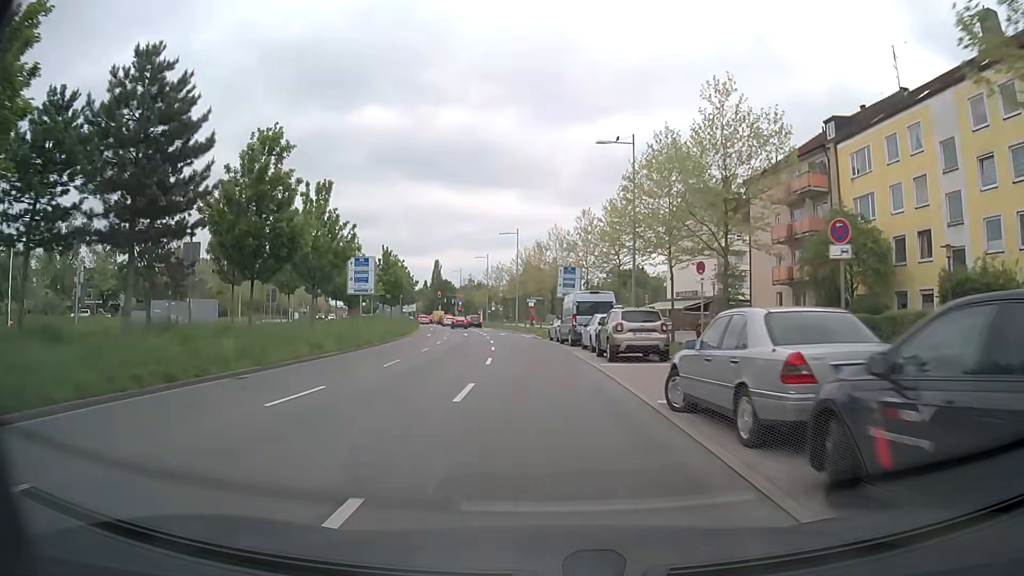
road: secondary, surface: asphalt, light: Day
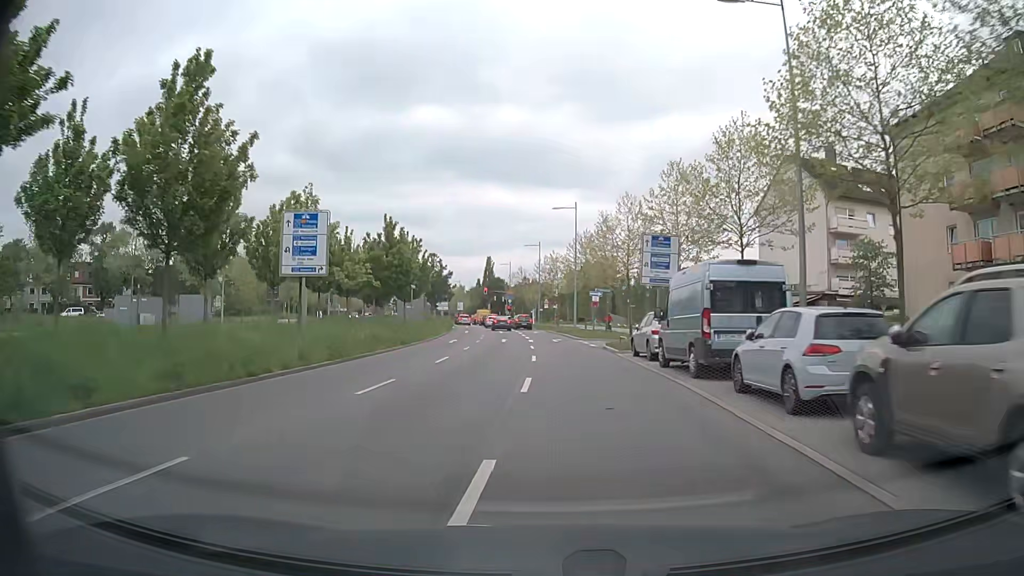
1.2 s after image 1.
(-0.8, +16.5) m; -5°
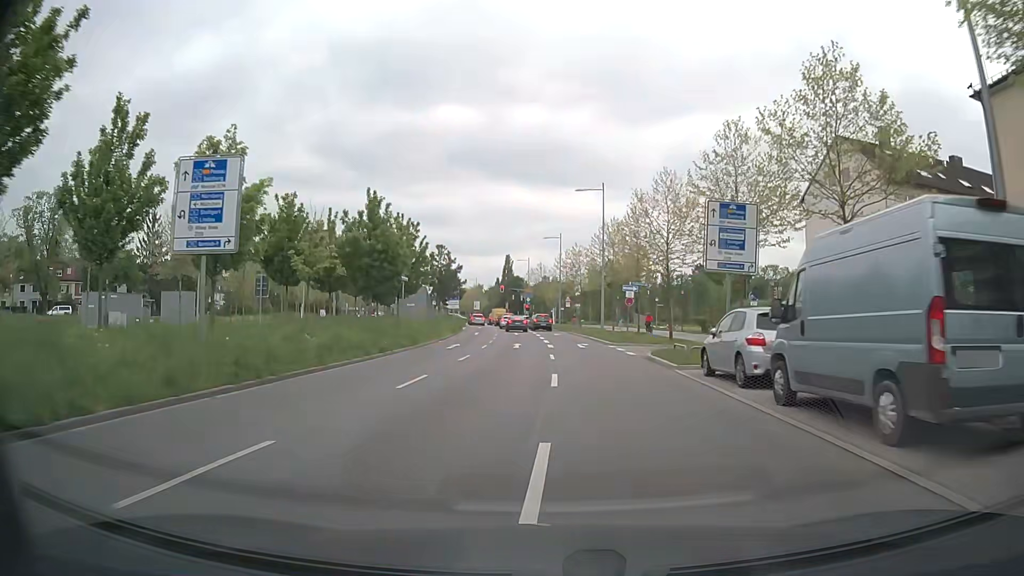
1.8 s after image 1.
(-0.2, +8.0) m; -2°
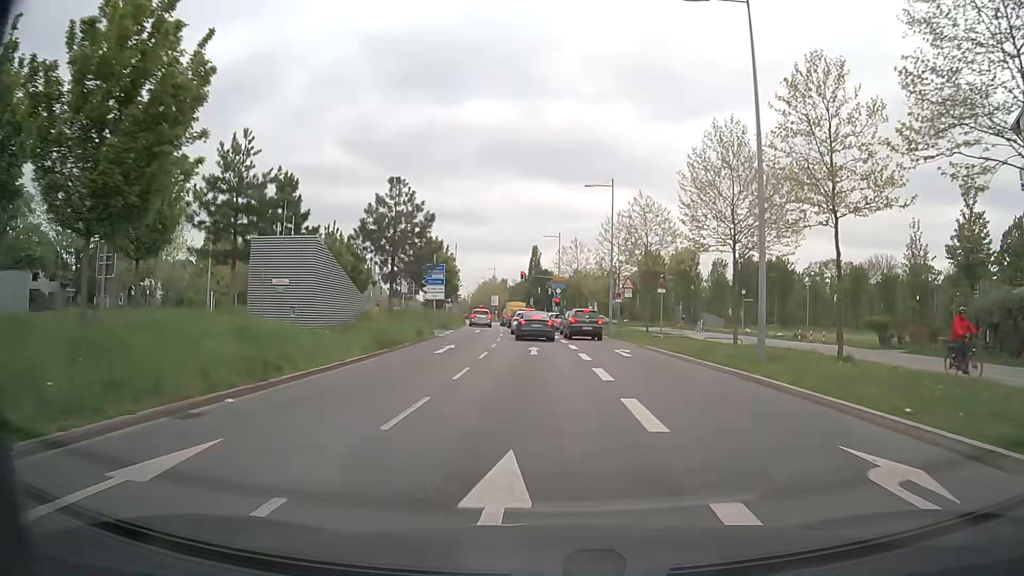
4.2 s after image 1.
(-0.7, +29.3) m; -2°
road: trunk
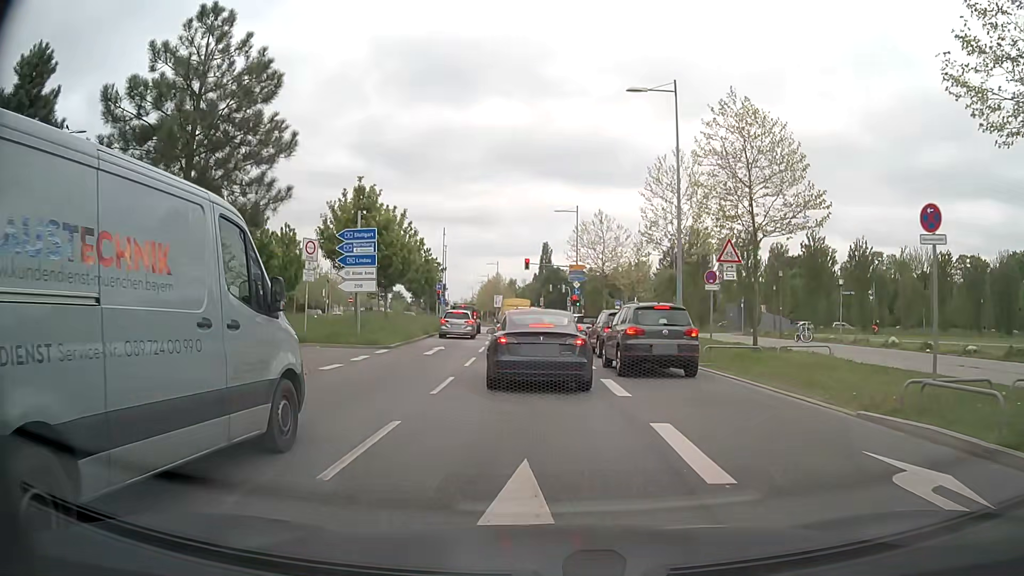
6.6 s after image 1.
(-0.2, +20.1) m; -1°
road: secondary
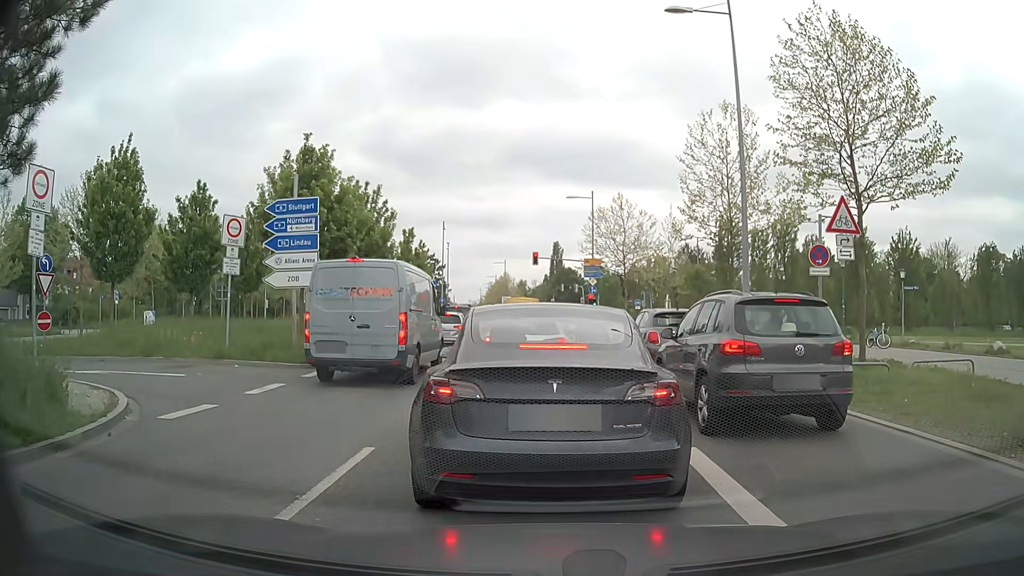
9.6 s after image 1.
(-0.1, +7.0) m; -3°
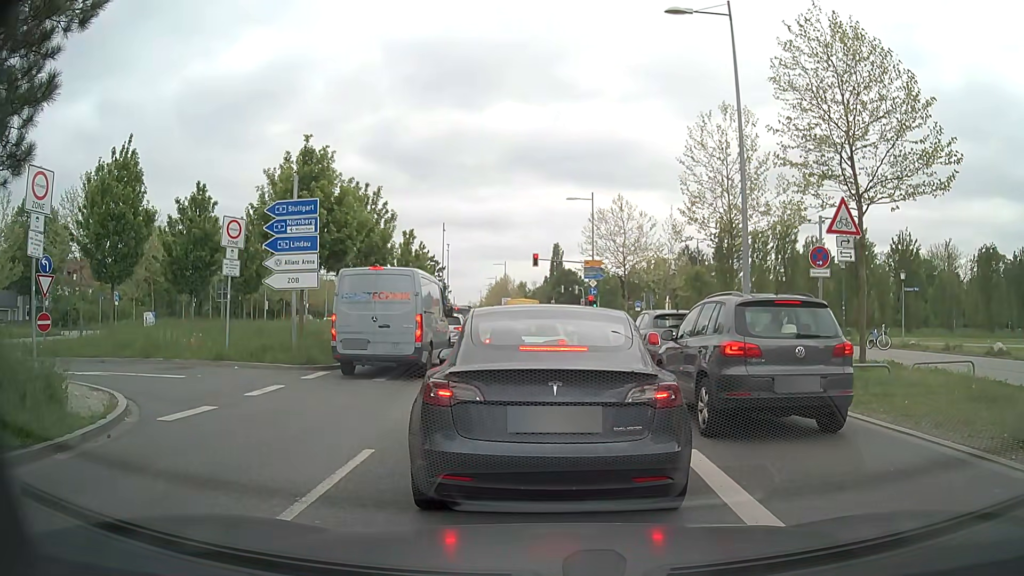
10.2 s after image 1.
(0.0, +0.1) m; 0°
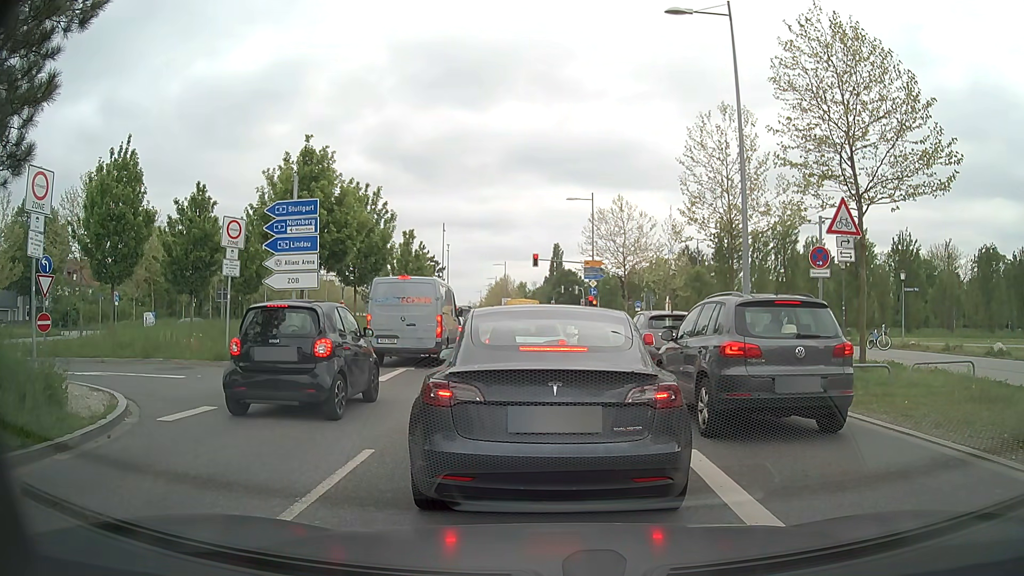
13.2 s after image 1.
(0.0, +0.1) m; 0°
(0, +10) (0, +20) (0, +30) (0, +40) (-1, +50) (-1, +60) (-2, +70) (-3, +80) (-4, +90) (-5, +100) m
